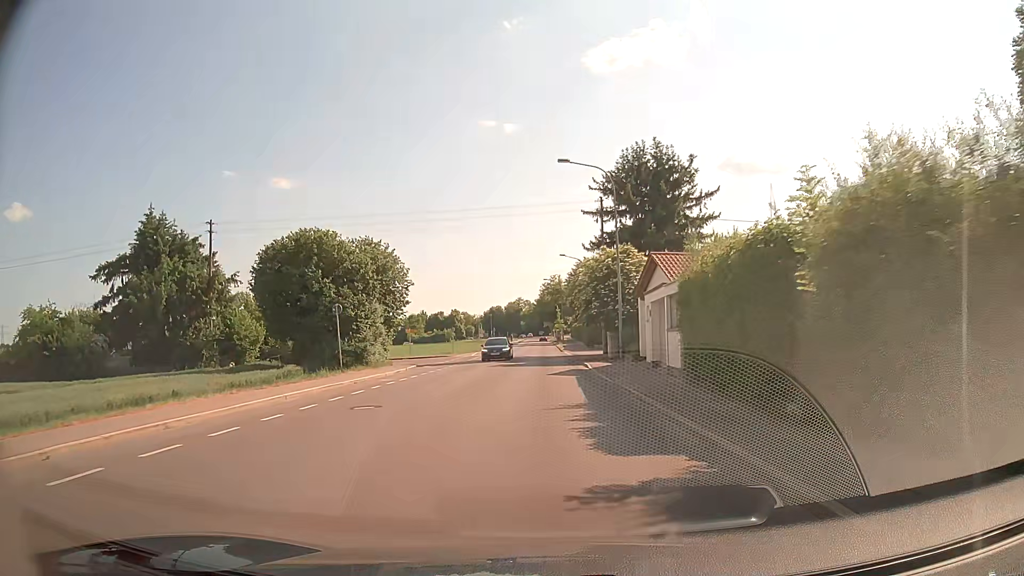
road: tertiary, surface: asphalt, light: Day
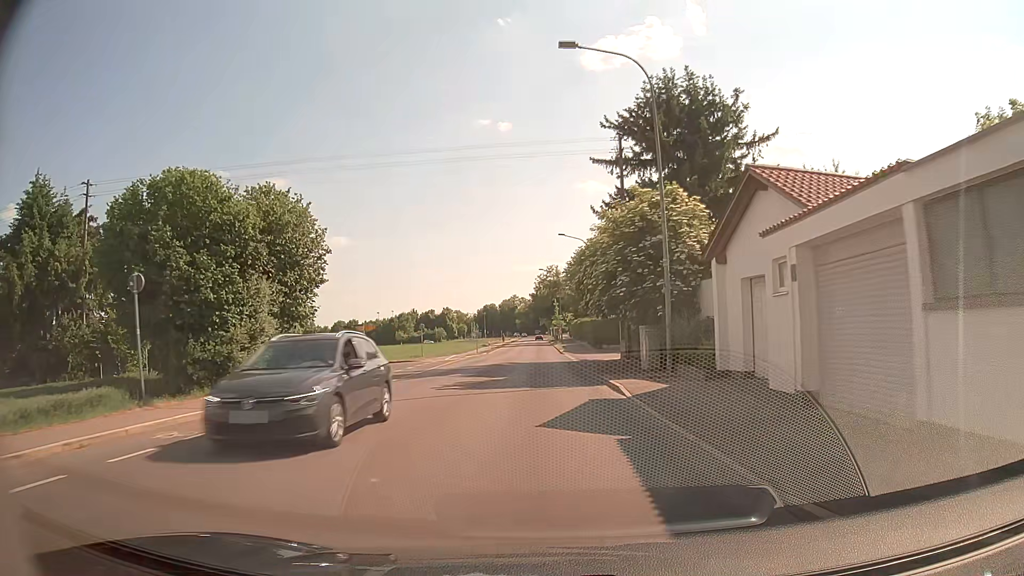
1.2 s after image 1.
(-0.1, +15.1) m; 0°
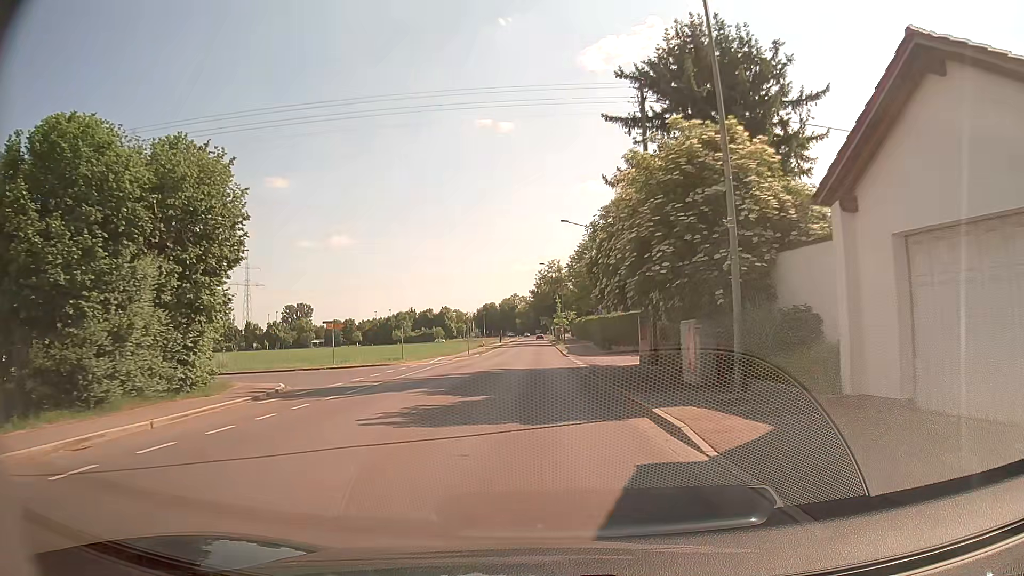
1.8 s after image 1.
(0.0, +7.5) m; 0°
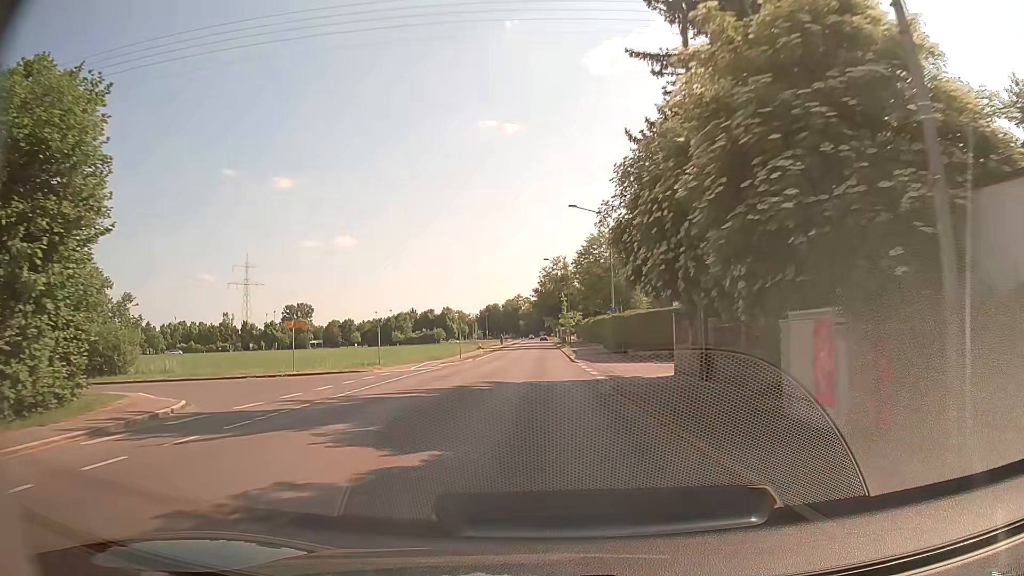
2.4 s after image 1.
(0.0, +7.5) m; 0°
